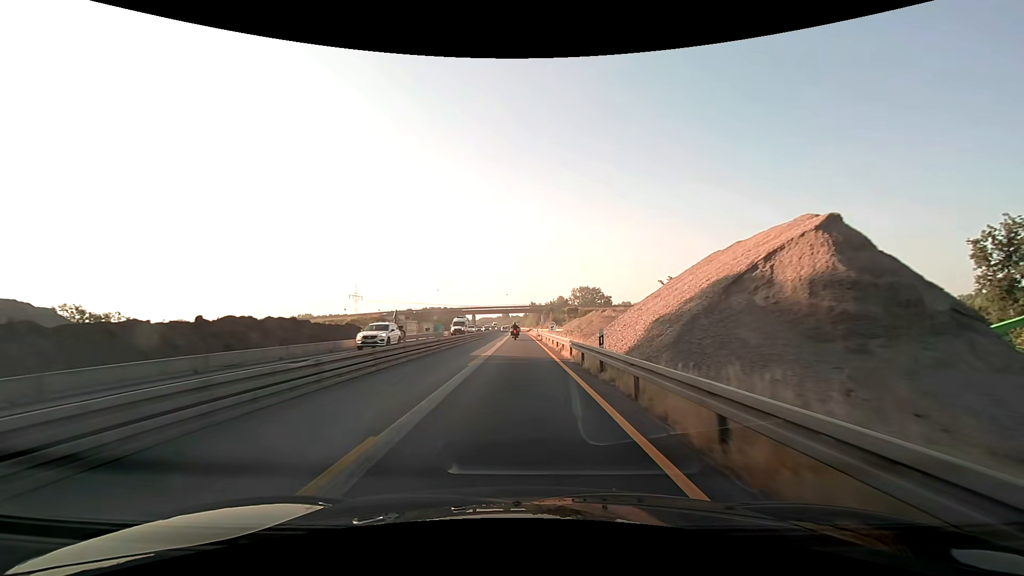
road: motorway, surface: asphalt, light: Day
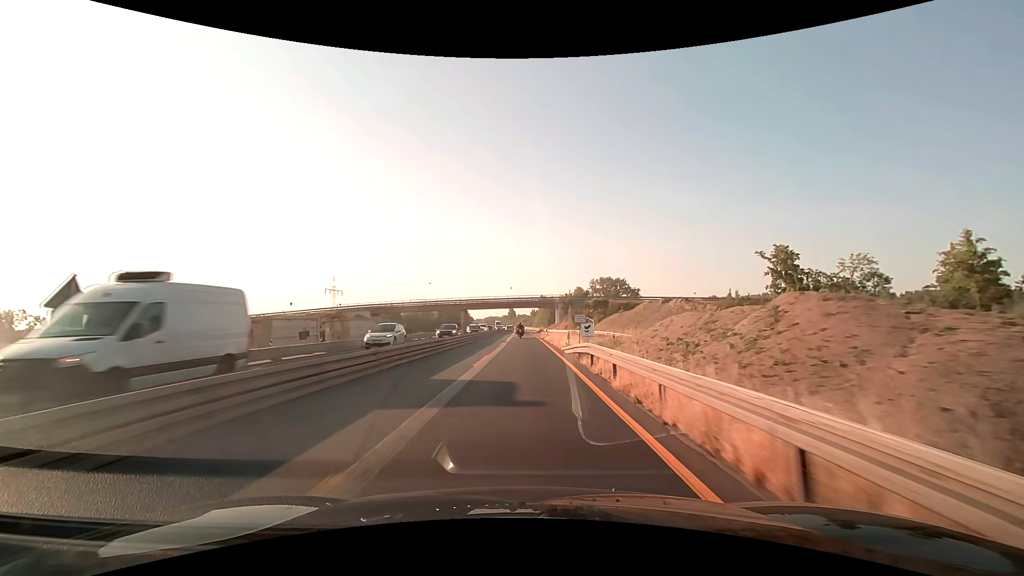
(-0.2, +37.6) m; -1°
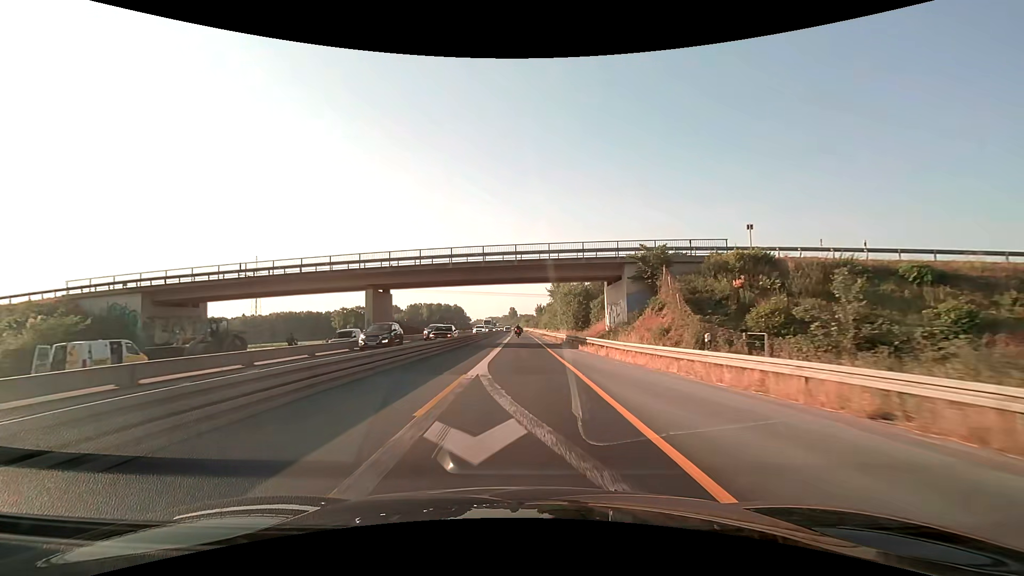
(0.0, +62.7) m; 0°
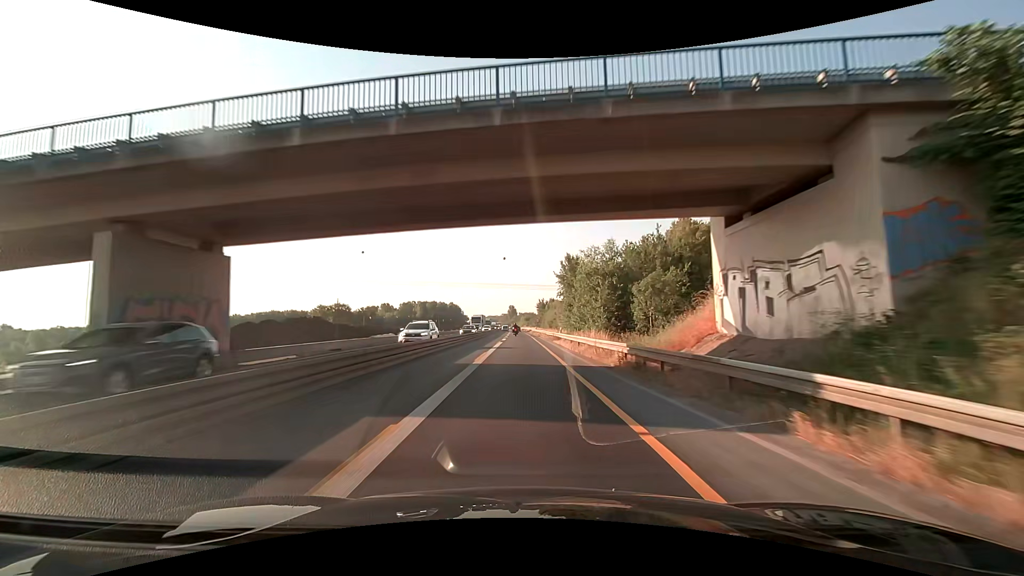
(0.0, +25.1) m; 0°
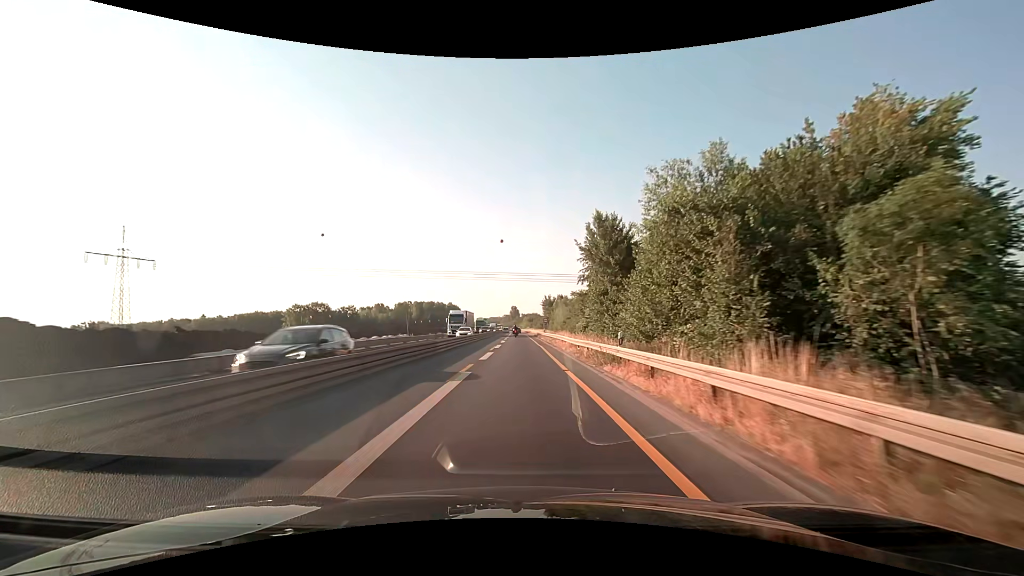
(-0.2, +25.1) m; 0°
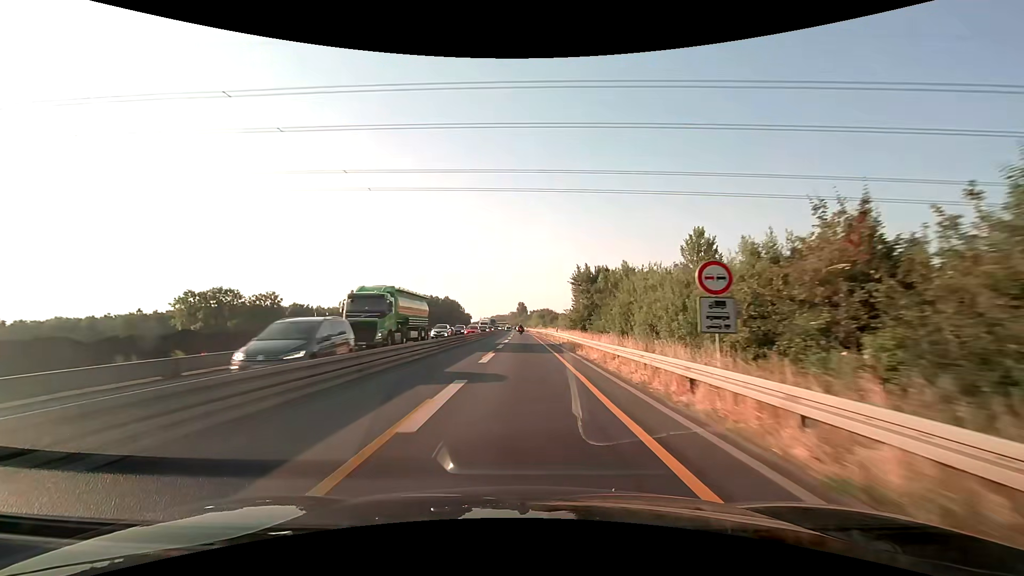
(-0.7, +62.8) m; -1°
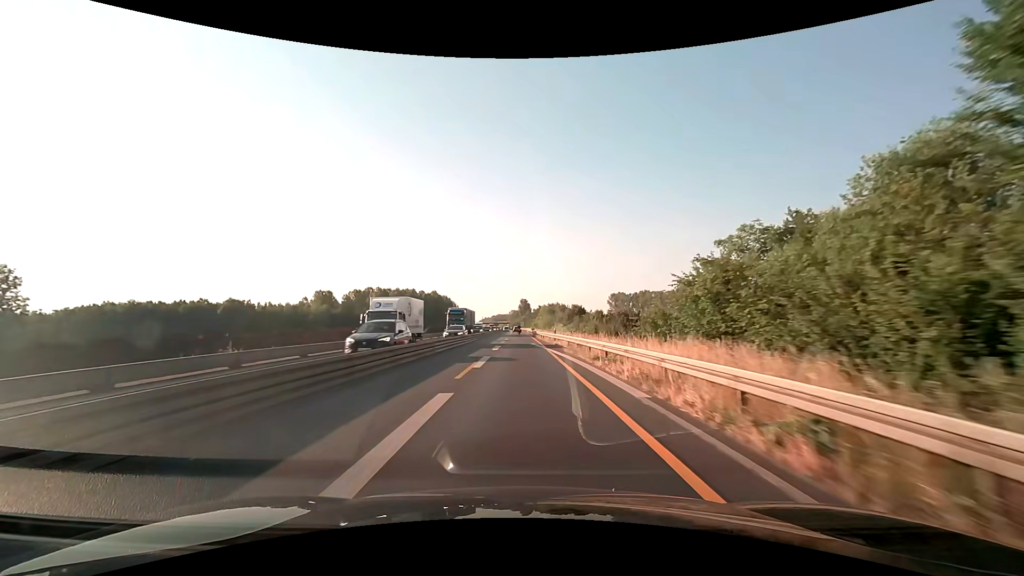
(0.0, +62.8) m; 0°
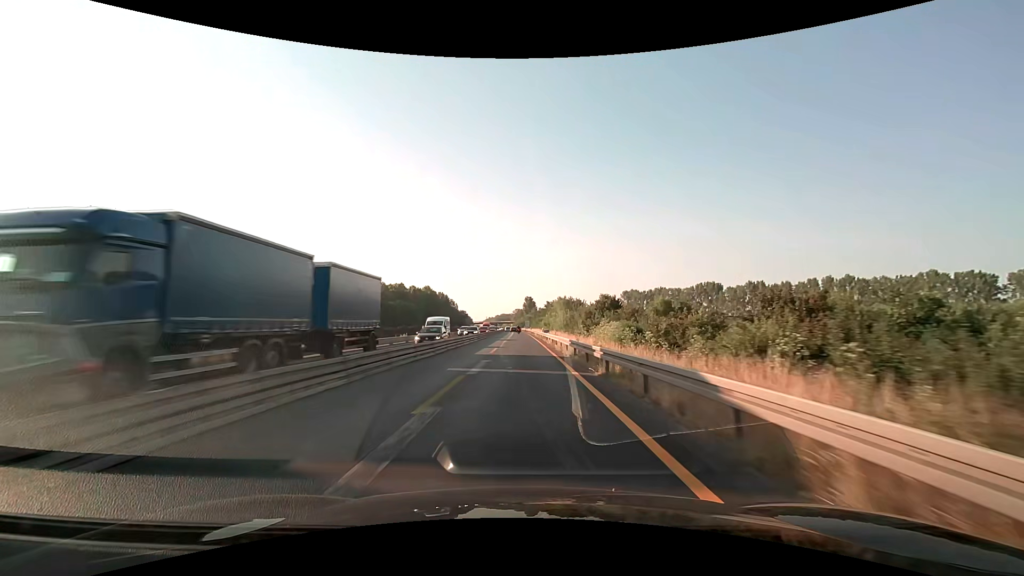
(-0.2, +37.6) m; -1°
(0, +10) (0, +20) (0, +30) (0, +40) (0, +50) (0, +60) (0, +70) (0, +80) (0, +90) (-1, +100) m
